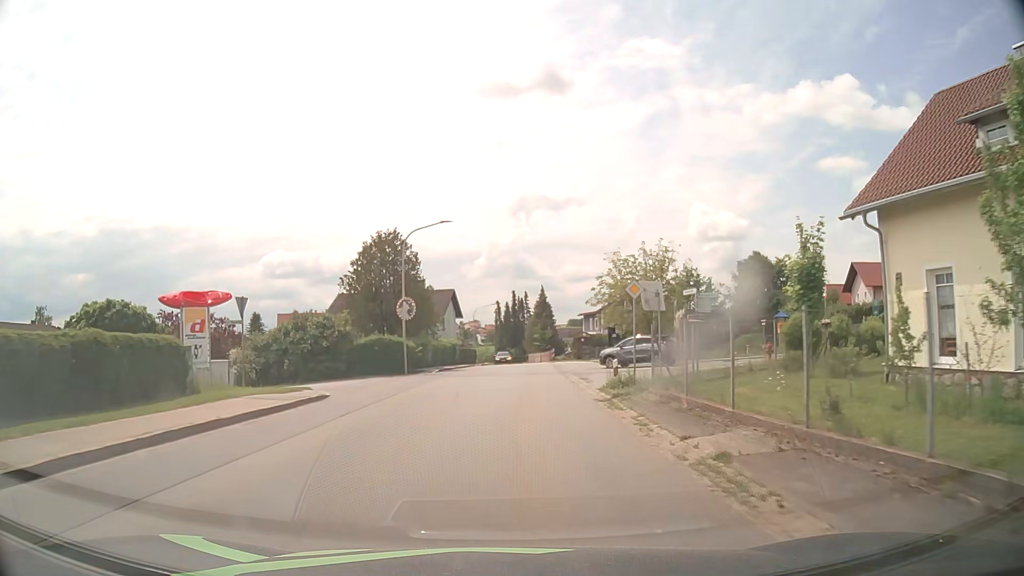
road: tertiary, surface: asphalt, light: Day
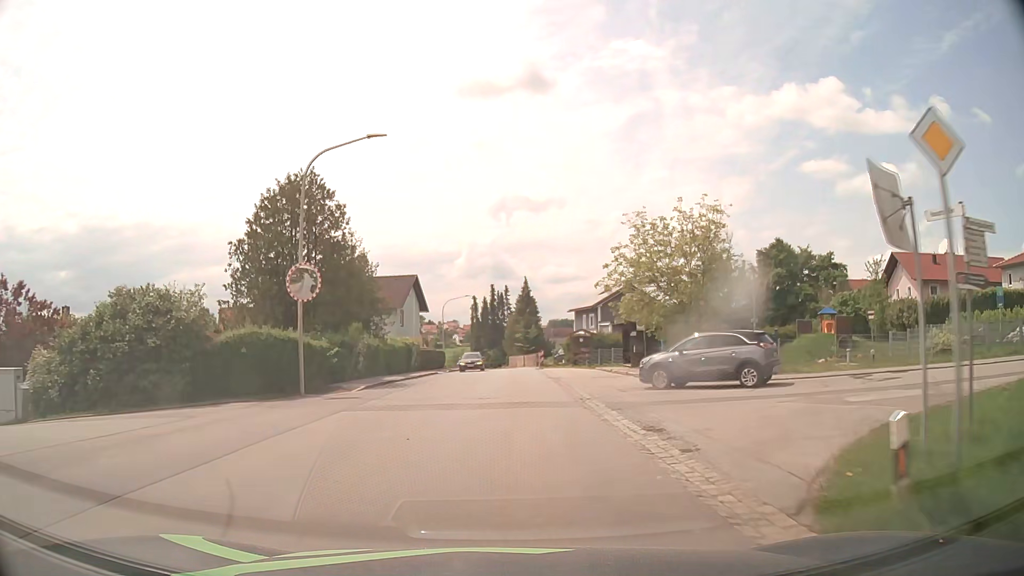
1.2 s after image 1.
(+0.3, +15.2) m; +2°
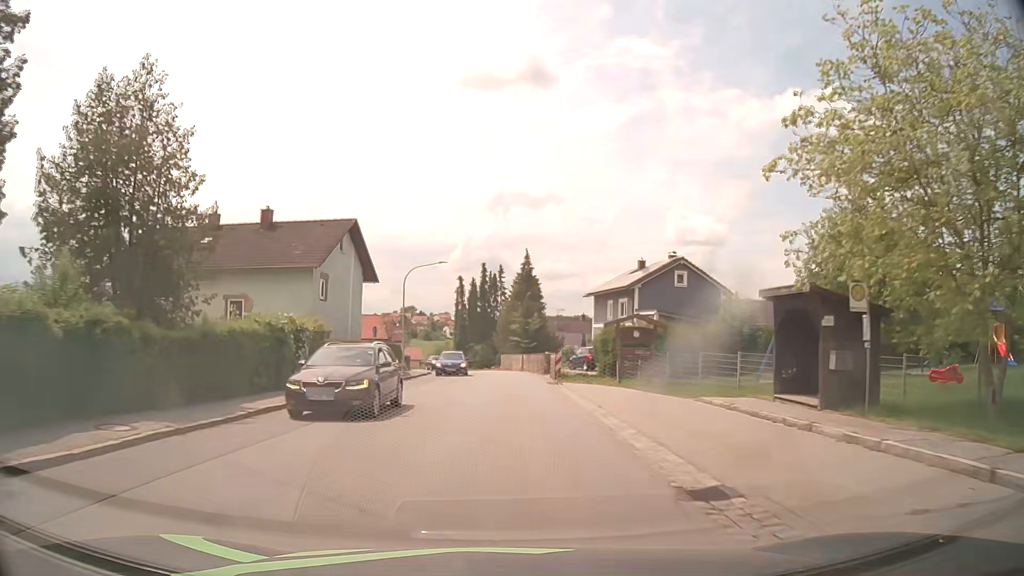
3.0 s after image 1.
(+0.1, +22.9) m; 0°
(0, +10) (0, +20) (0, +30) (0, +40) (0, +50) (-1, +60) (-4, +70) (-7, +79) (-11, +88) (-15, +97) m
